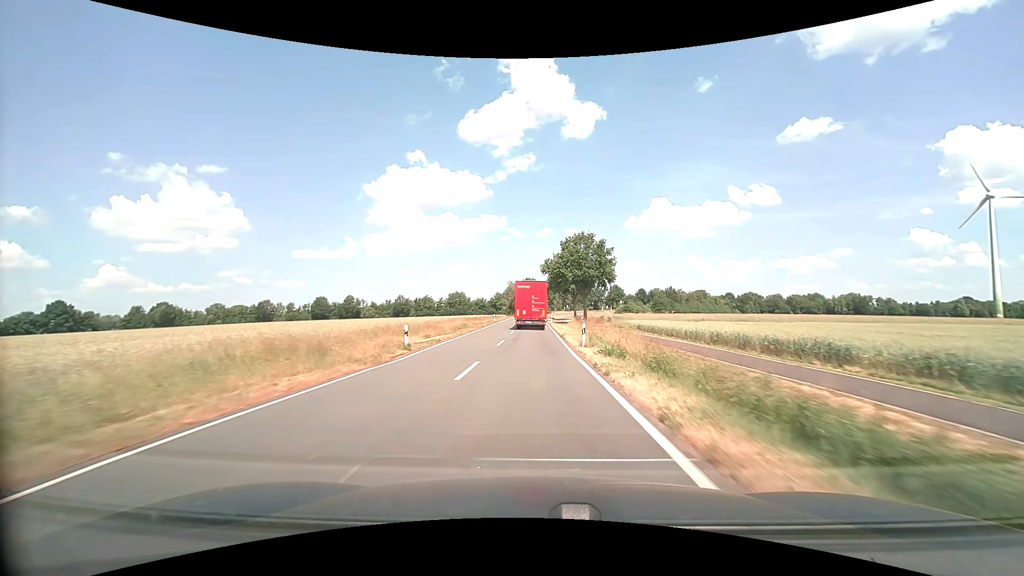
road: secondary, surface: asphalt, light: Day
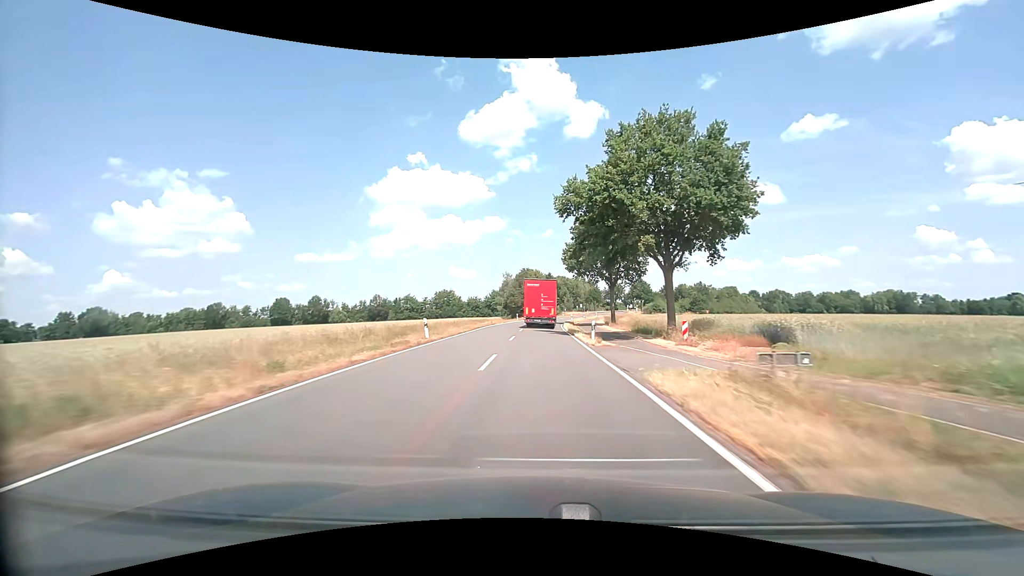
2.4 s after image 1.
(-0.2, +47.2) m; 0°
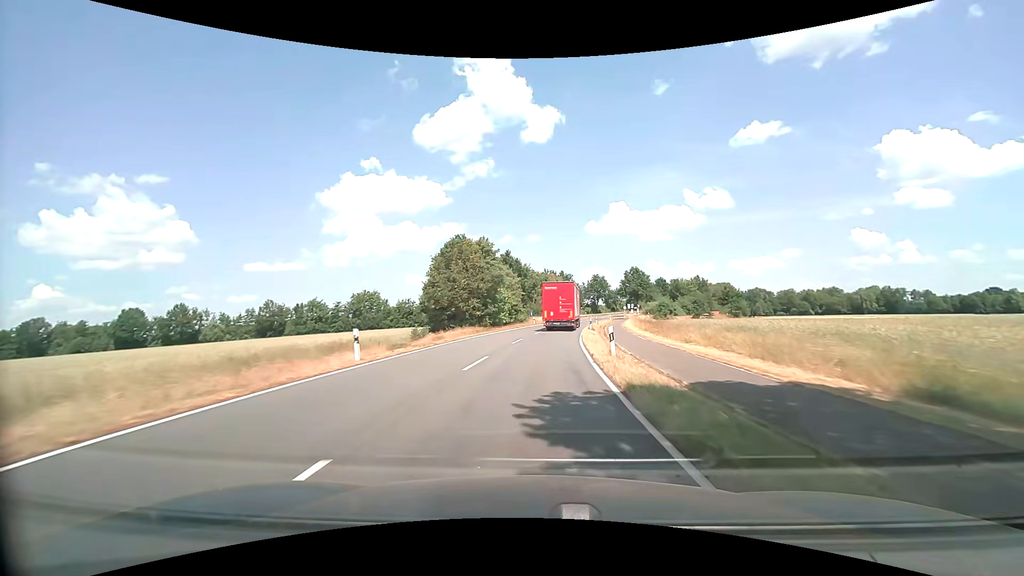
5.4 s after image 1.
(+1.7, +59.0) m; +5°
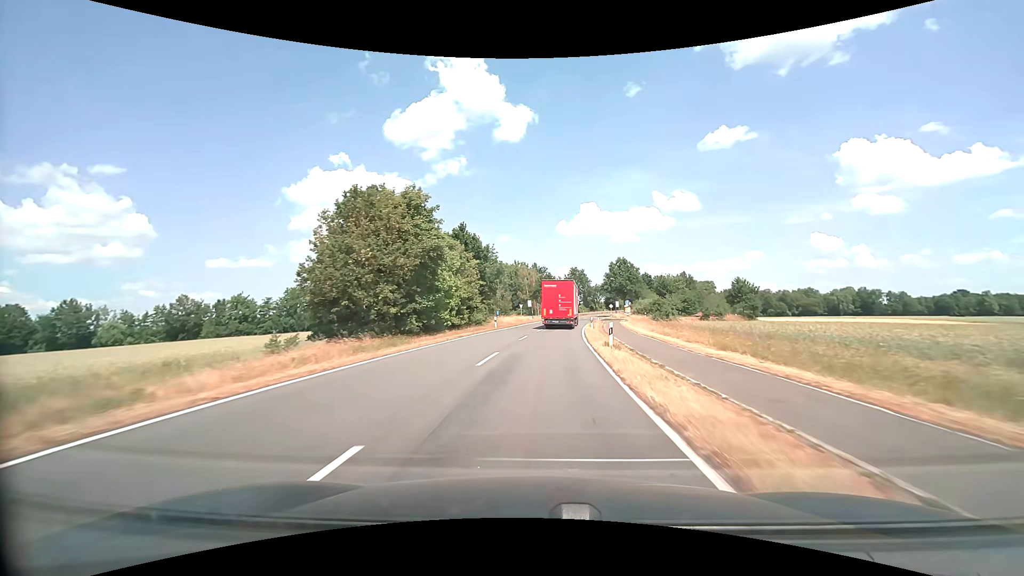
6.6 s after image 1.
(+0.6, +23.7) m; +3°
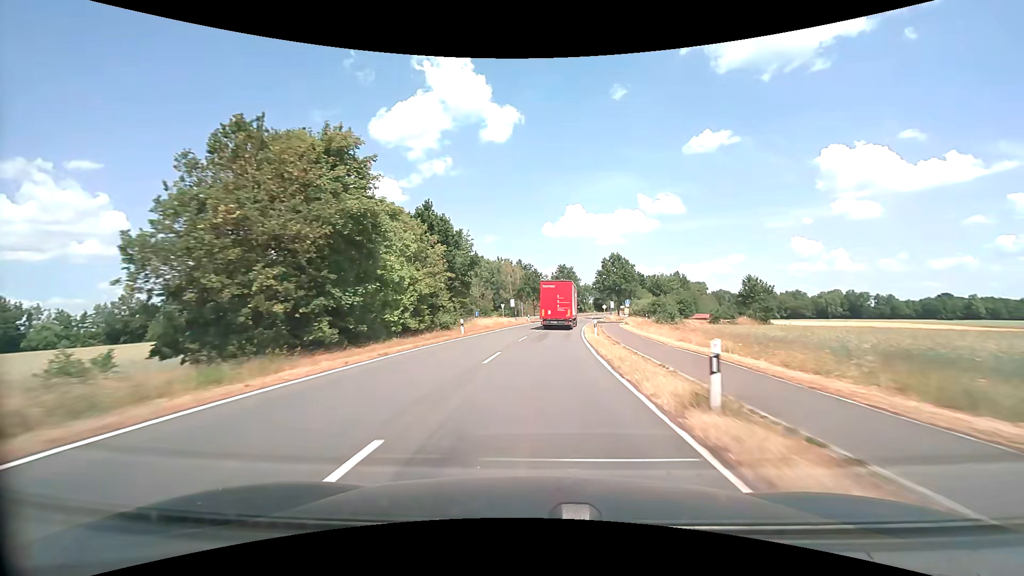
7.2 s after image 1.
(+0.2, +11.9) m; +2°
(0, +10) (+1, +20) (+1, +30) (+2, +40) (+3, +50) (+4, +60) (+6, +70) (+8, +80) (+9, +89) (+11, +99) m
